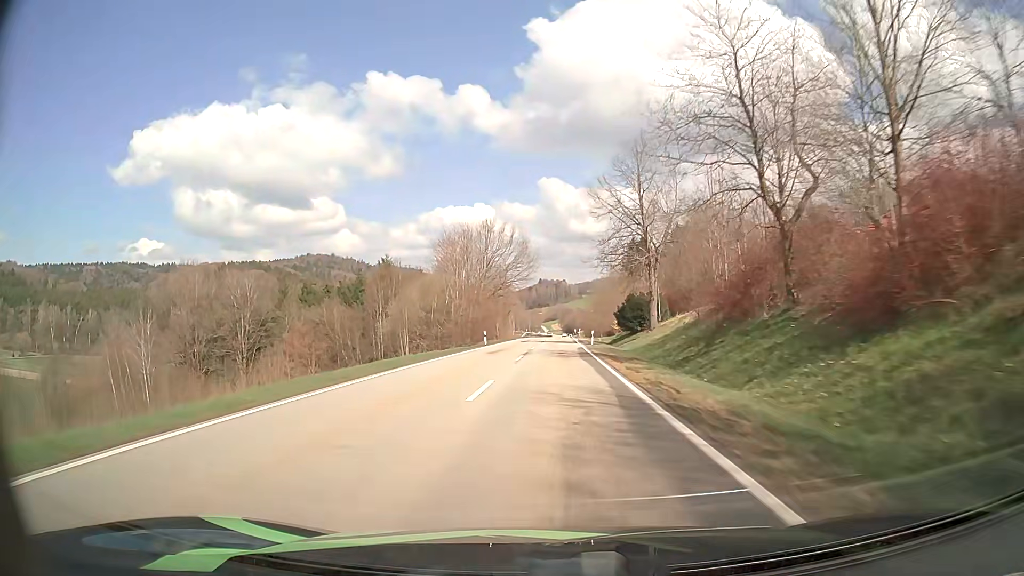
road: secondary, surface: asphalt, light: Day
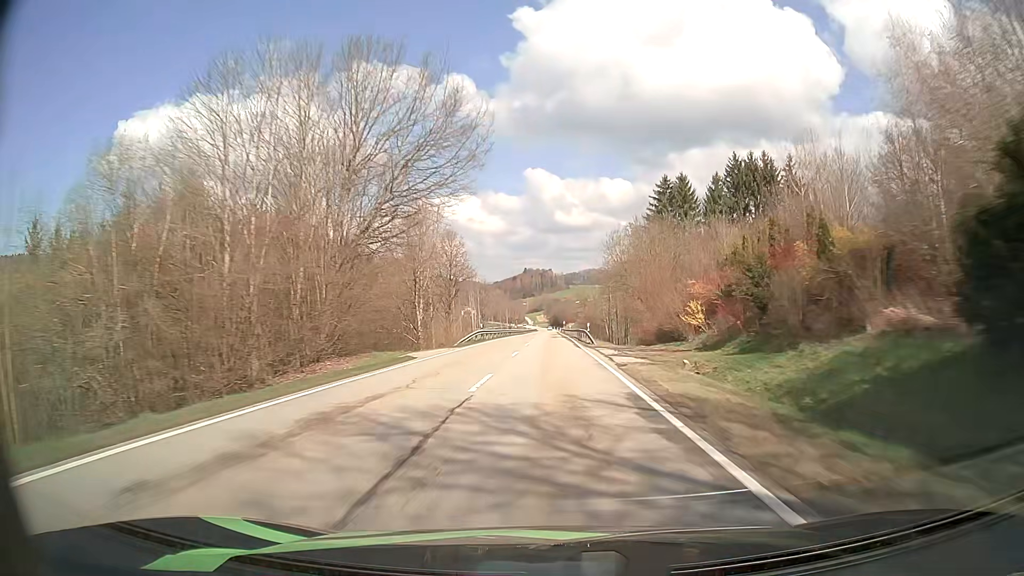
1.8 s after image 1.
(+0.7, +52.8) m; +1°
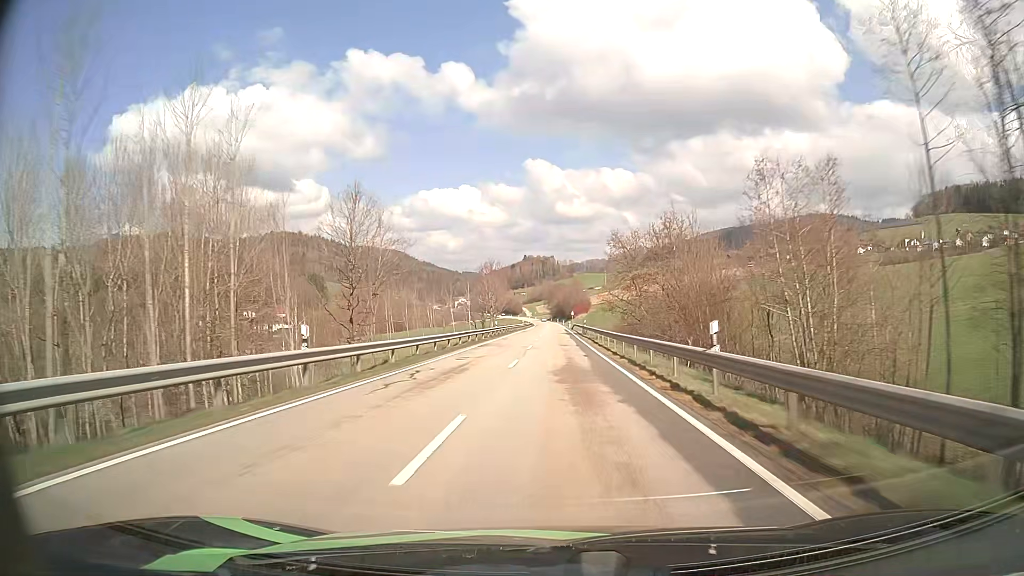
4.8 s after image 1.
(+0.4, +87.5) m; 0°
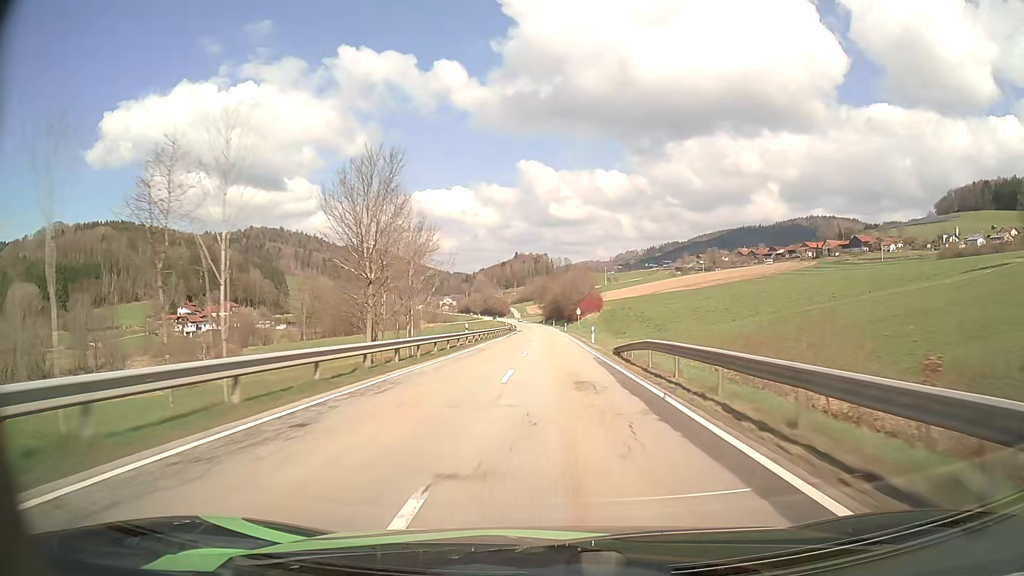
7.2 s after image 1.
(+0.5, +72.0) m; +1°
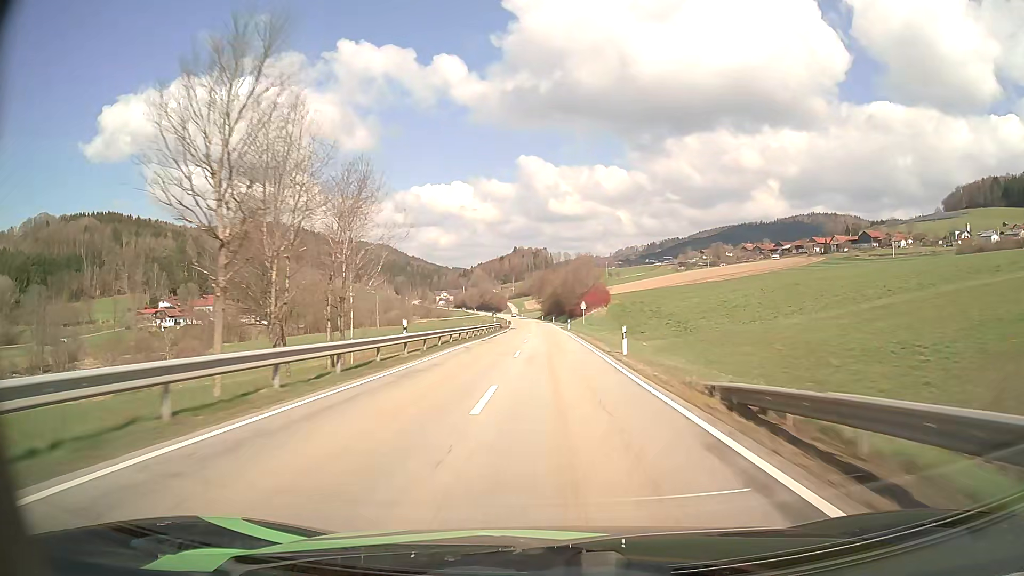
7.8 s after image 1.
(0.0, +18.1) m; 0°
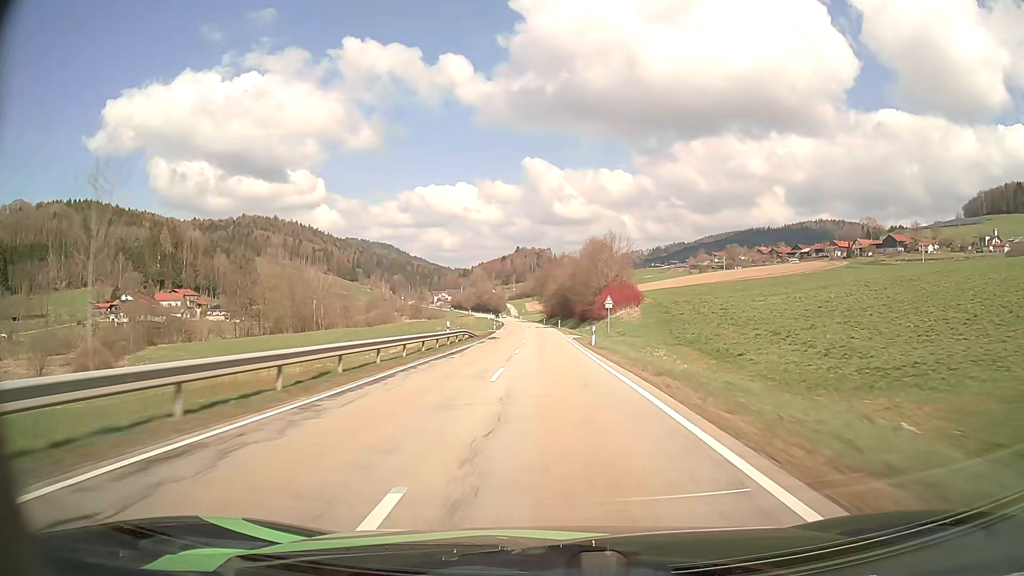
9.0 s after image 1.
(-0.1, +35.6) m; 0°
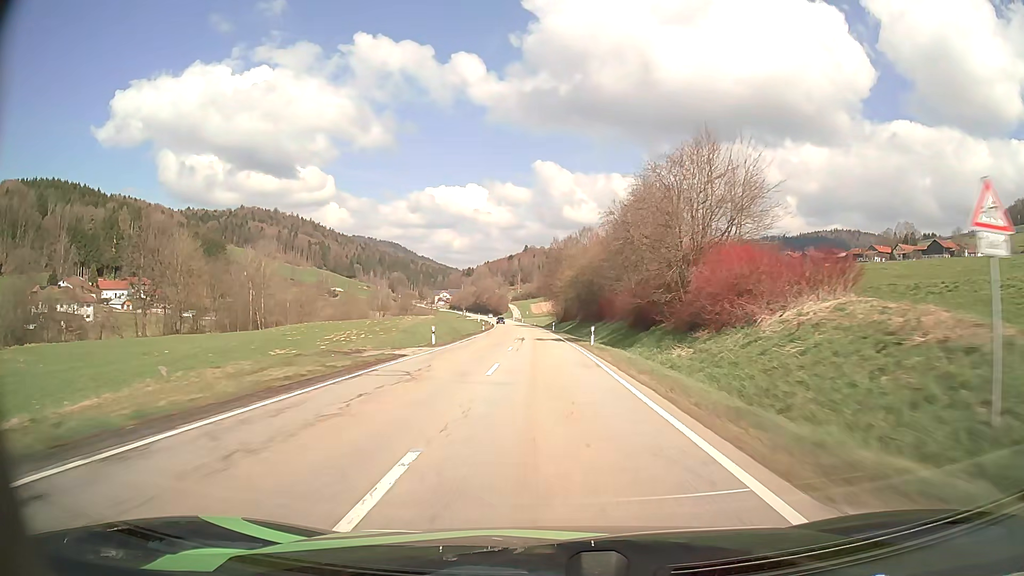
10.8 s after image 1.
(-0.2, +52.3) m; -1°
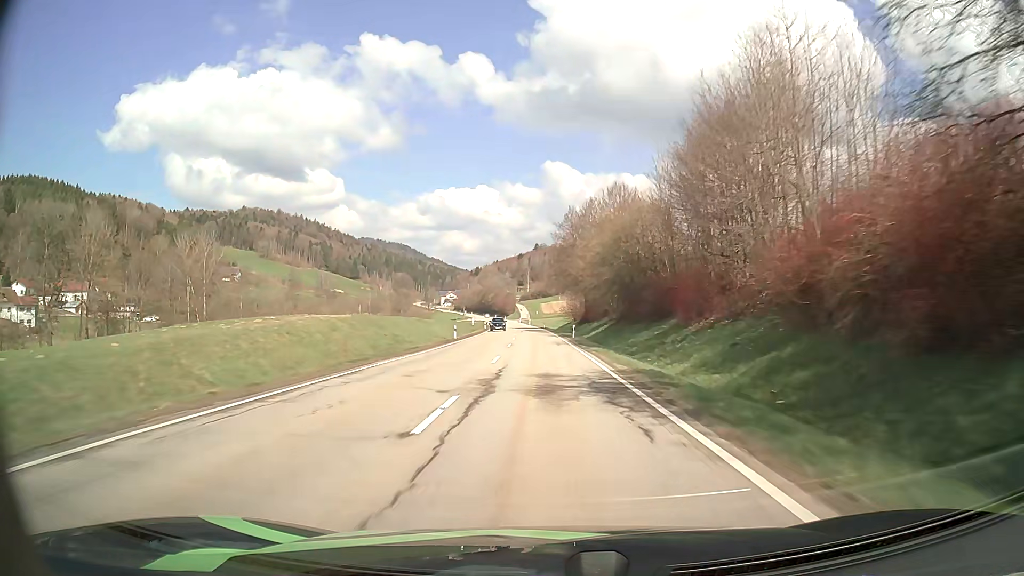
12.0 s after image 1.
(-0.2, +35.0) m; -1°
(0, +10) (0, +20) (0, +30) (0, +40) (-1, +50) (-1, +60) (-1, +70) (-2, +80) (-2, +90) (-3, +100) m
